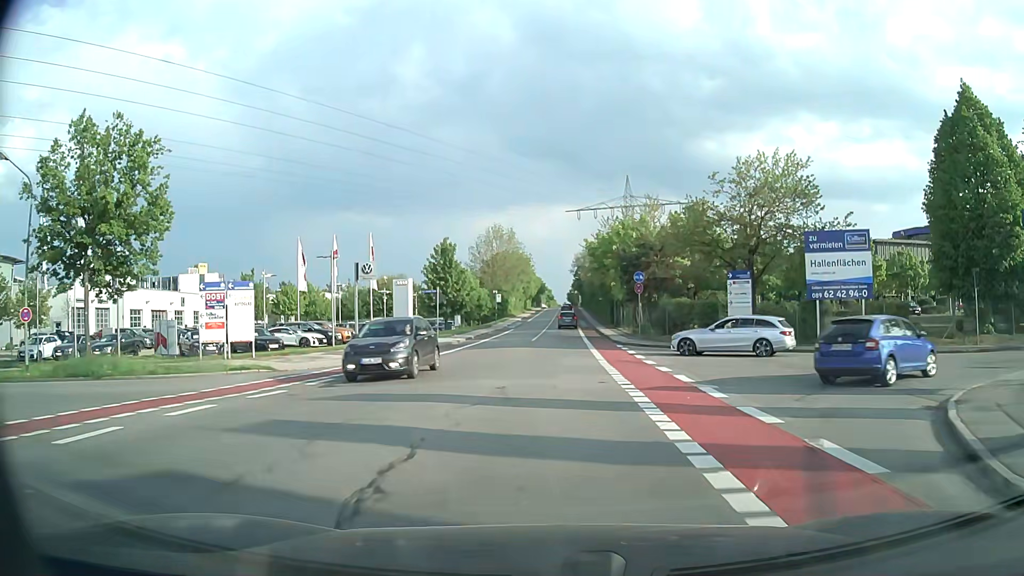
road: tertiary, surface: asphalt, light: Day
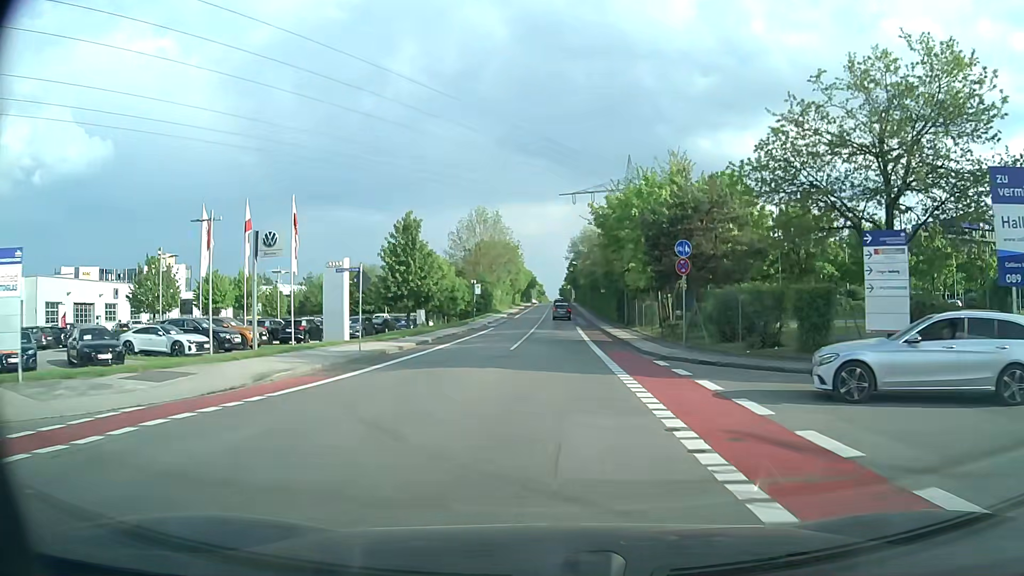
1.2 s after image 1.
(+0.1, +14.8) m; +1°
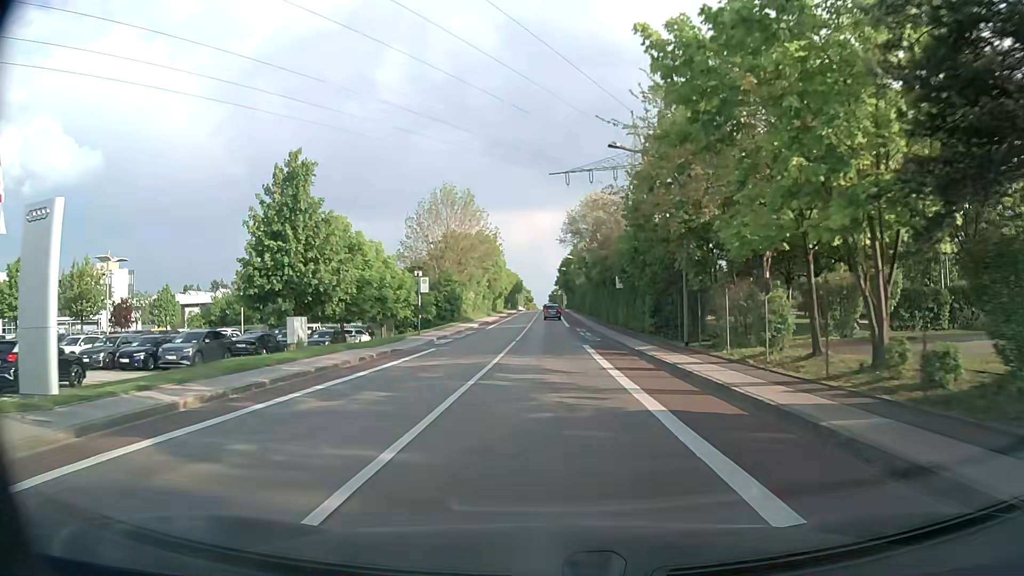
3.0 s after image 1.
(+0.3, +23.4) m; +1°
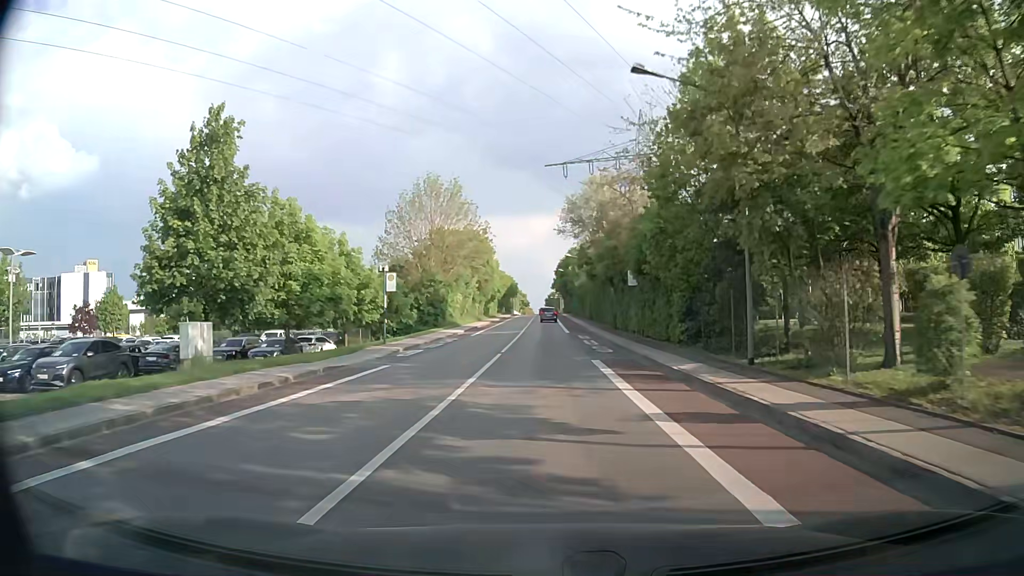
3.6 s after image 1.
(0.0, +8.1) m; 0°
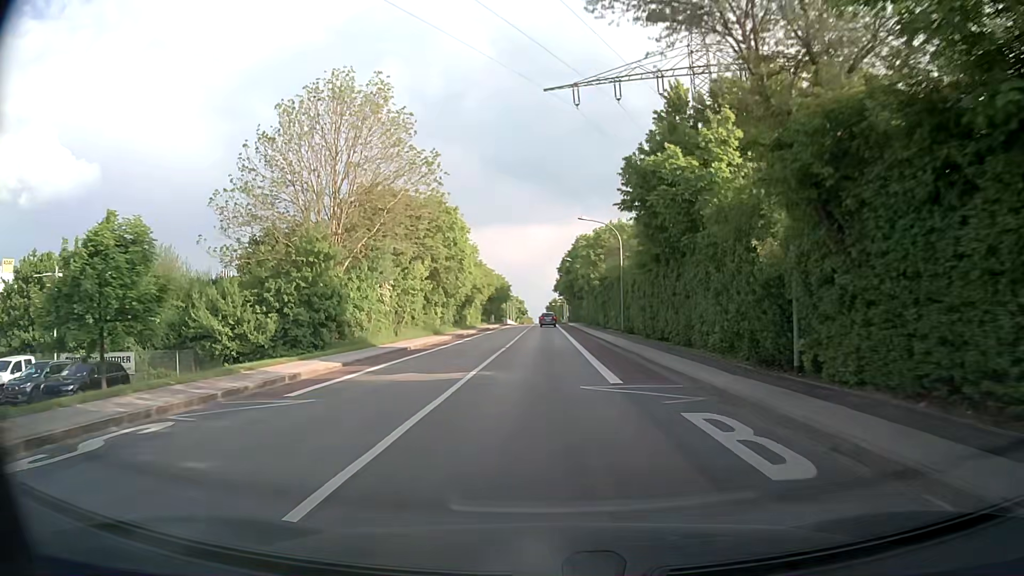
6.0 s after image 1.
(0.0, +32.4) m; 0°
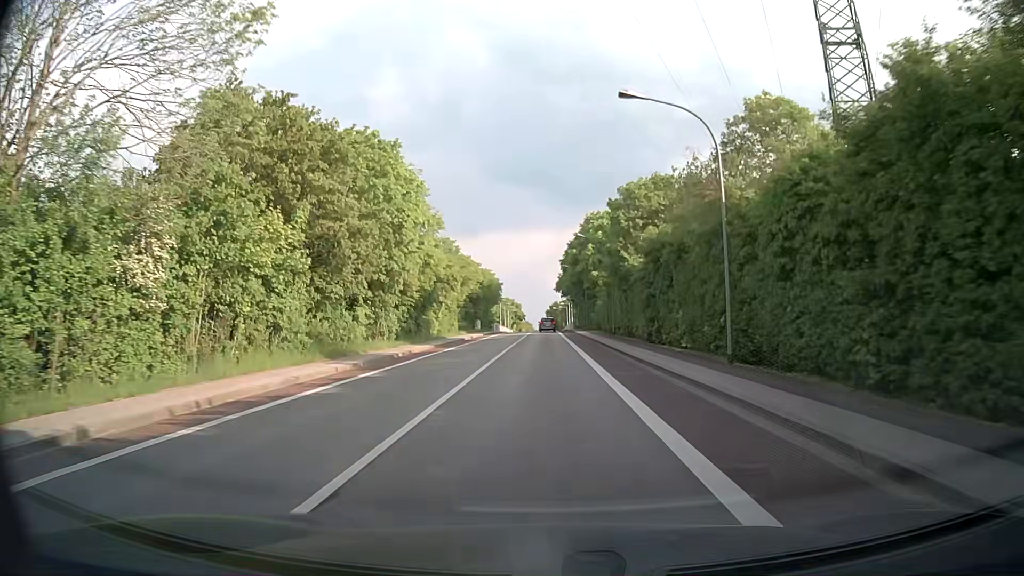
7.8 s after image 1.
(0.0, +24.5) m; 0°
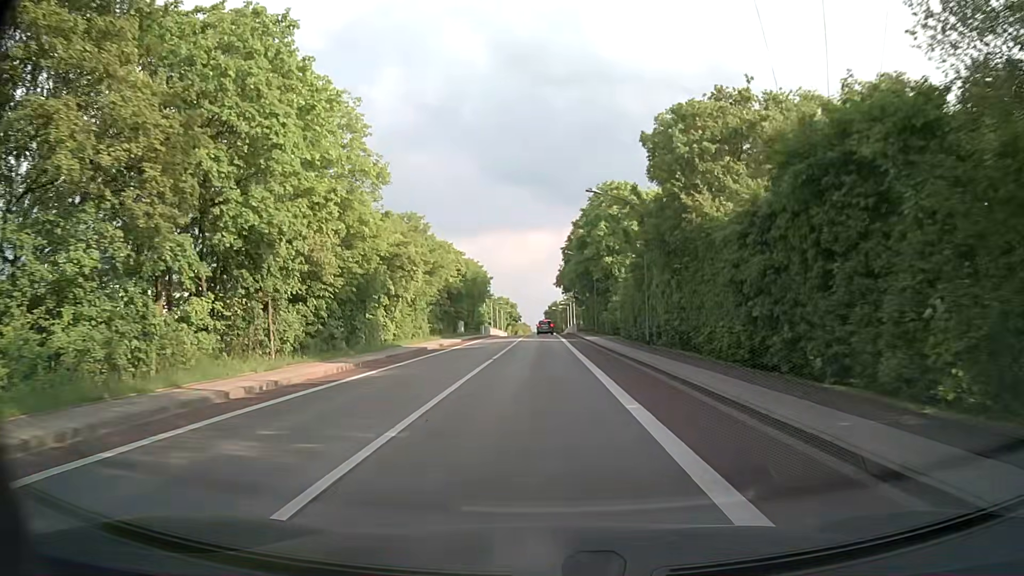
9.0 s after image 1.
(+0.1, +16.6) m; +1°
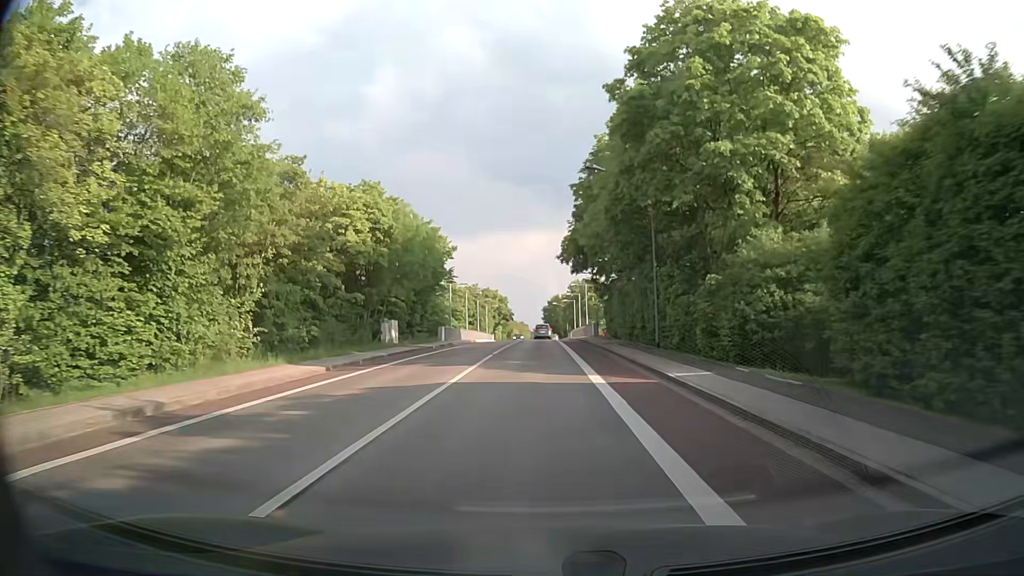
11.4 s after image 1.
(-0.3, +33.4) m; 0°
